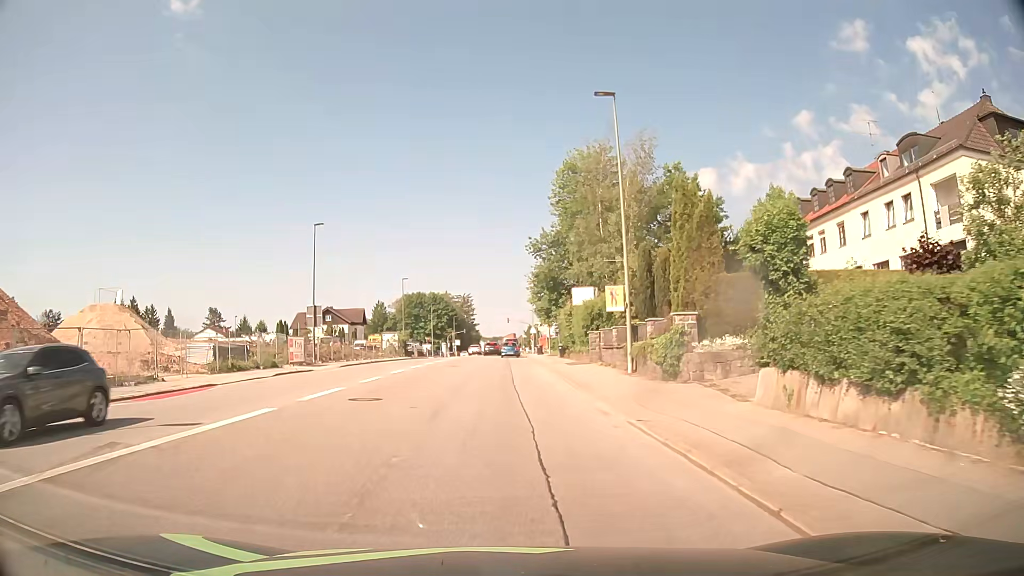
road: tertiary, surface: asphalt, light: Day
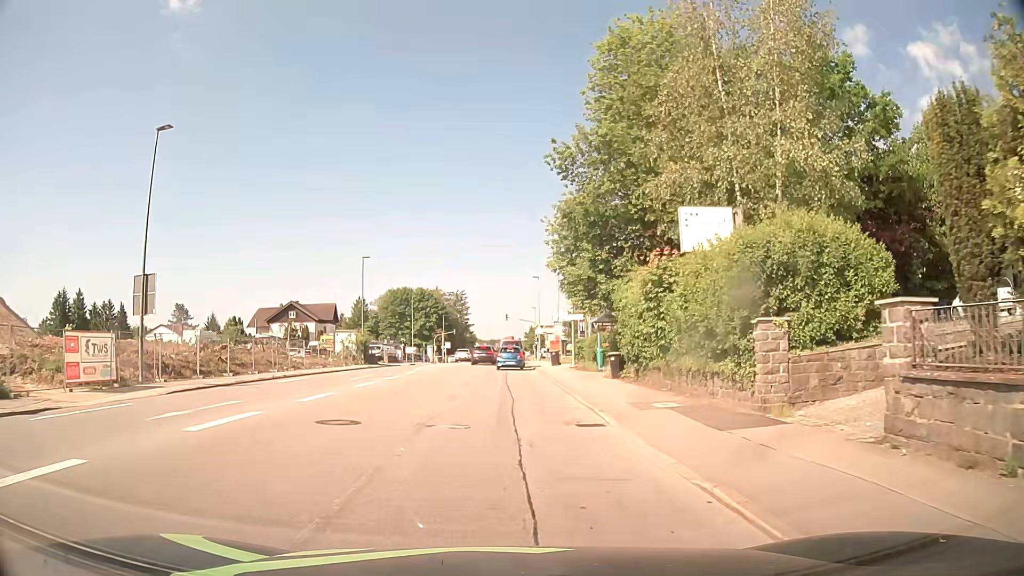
(-0.1, +24.3) m; +1°
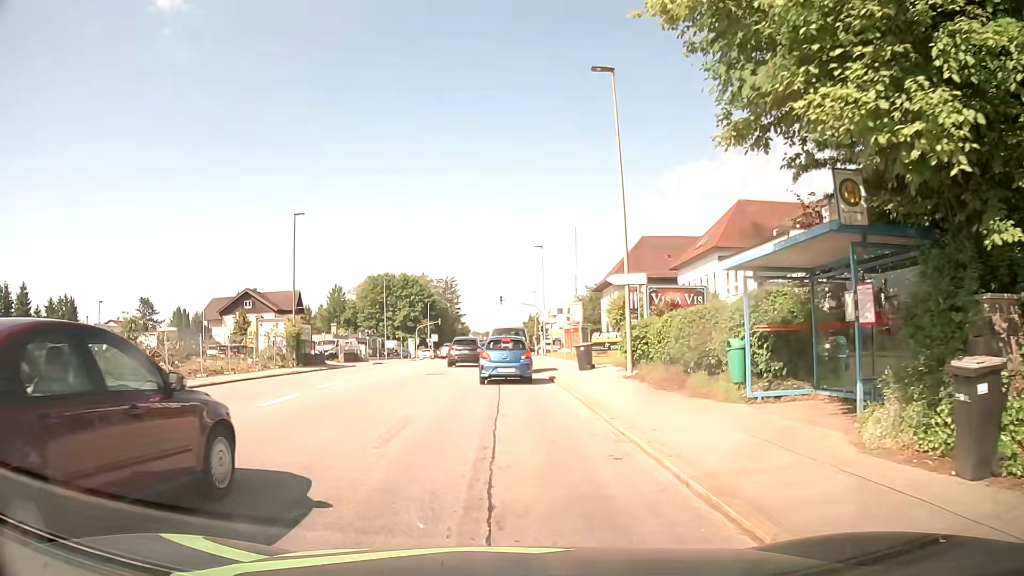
(-0.2, +19.7) m; 0°
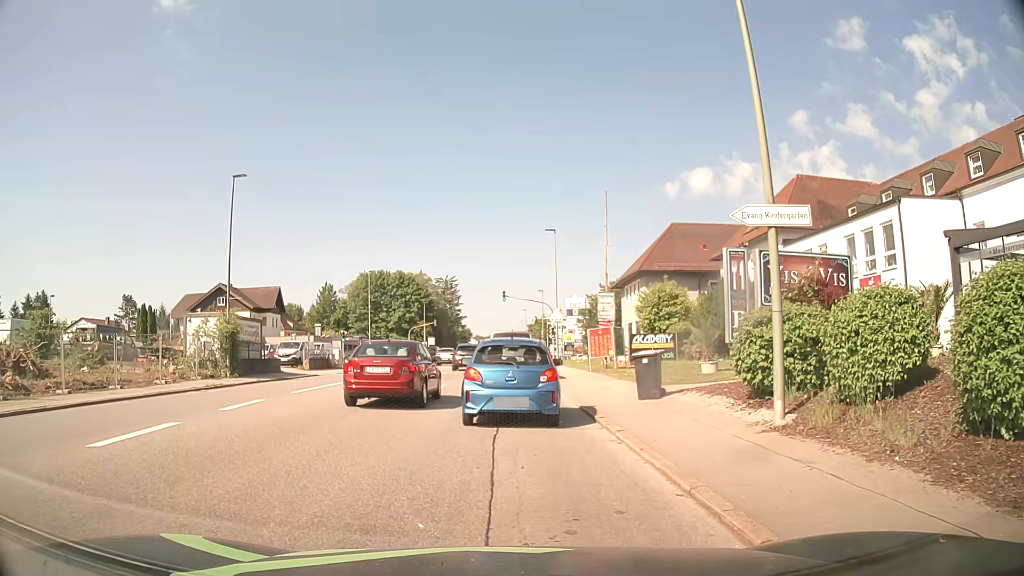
(-0.1, +11.5) m; +1°
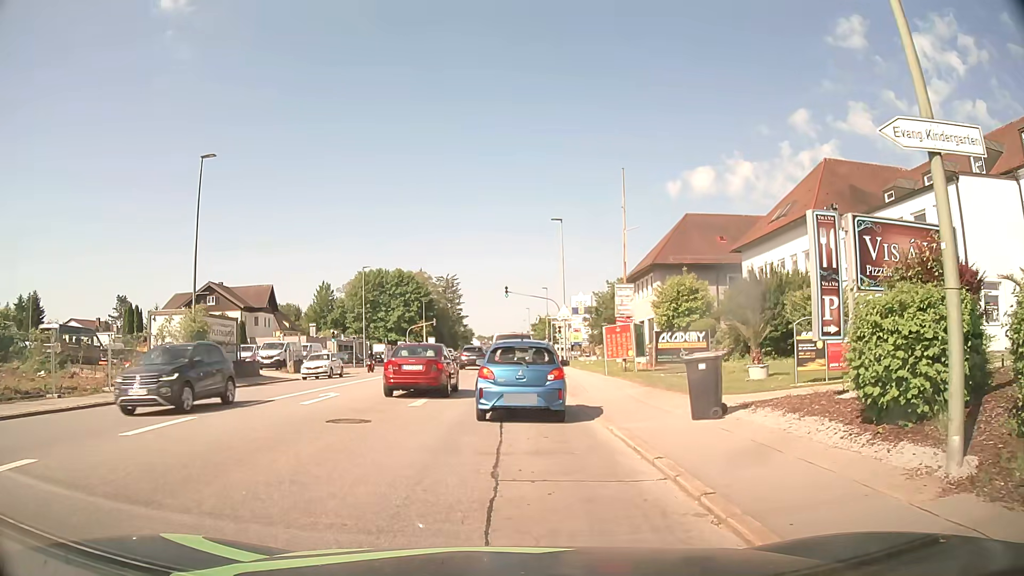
(-0.1, +4.3) m; -2°
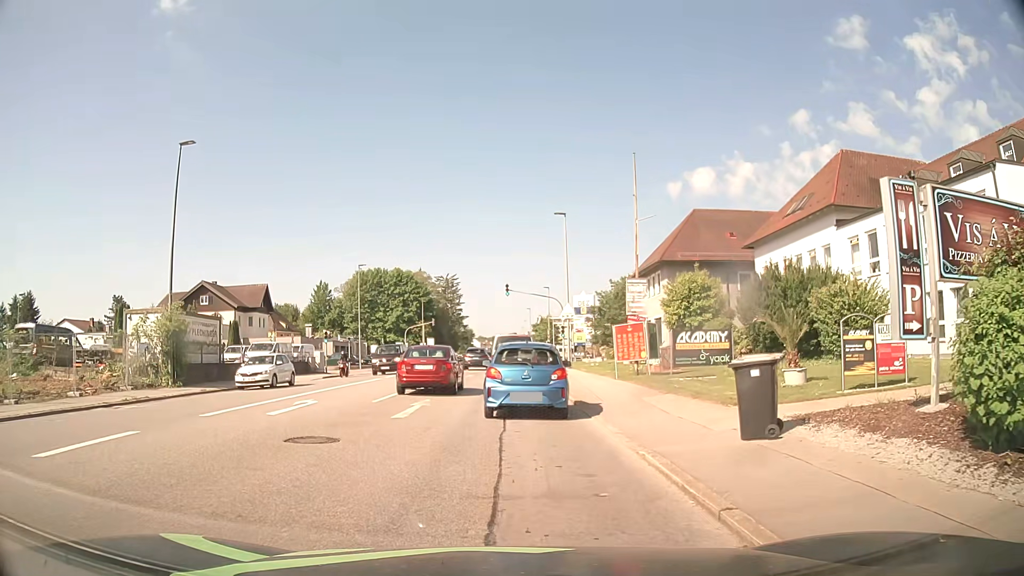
(0.0, +2.4) m; 0°
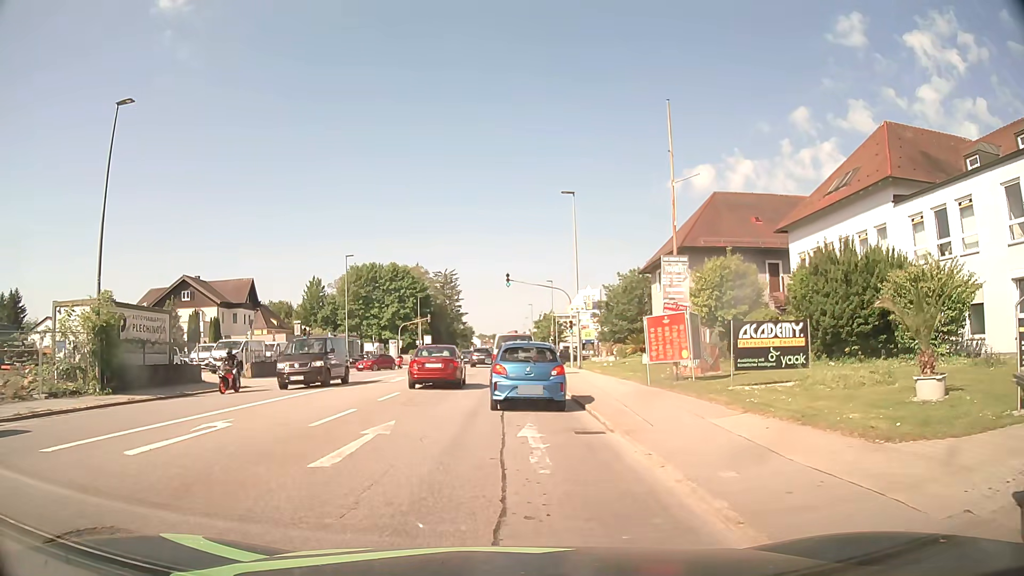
(0.0, +5.8) m; +1°
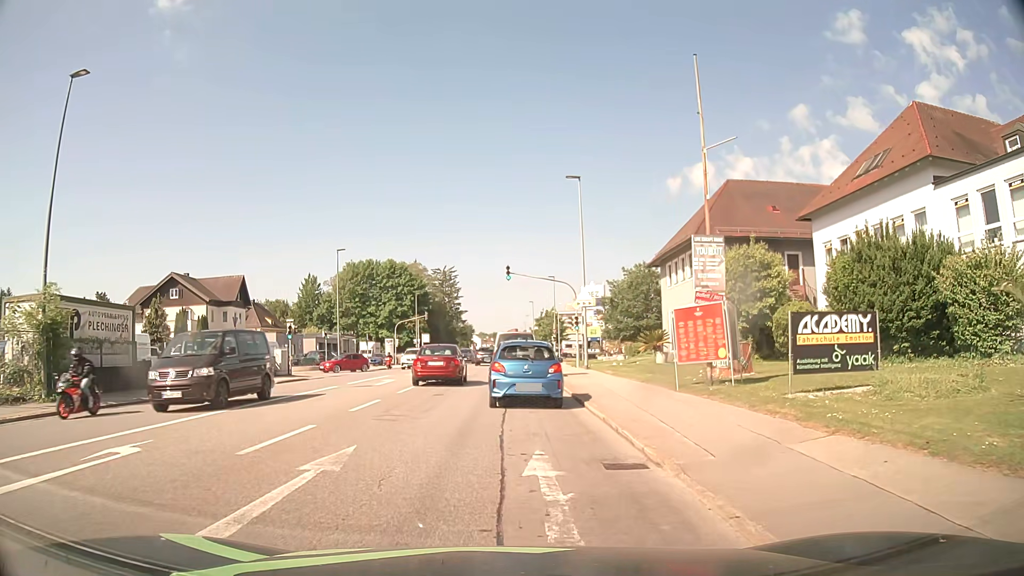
(0.0, +3.3) m; 0°
(0, +10) (0, +20) (0, +30) (0, +40) (0, +50) (0, +60) (+1, +70) (+1, +80) (+1, +90) (+1, +100) m
